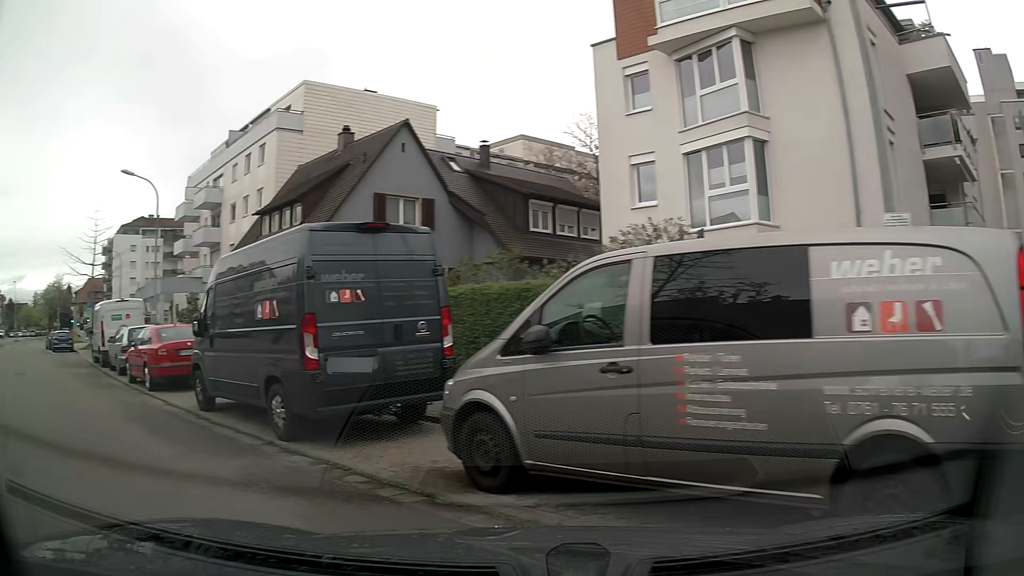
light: Day
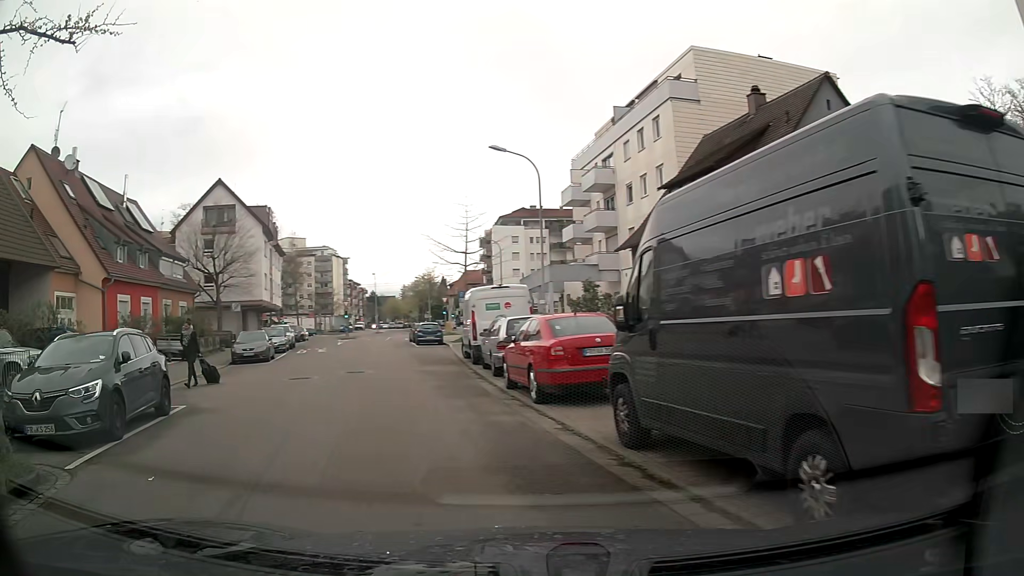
(-1.5, +4.2) m; -35°
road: residential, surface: asphalt
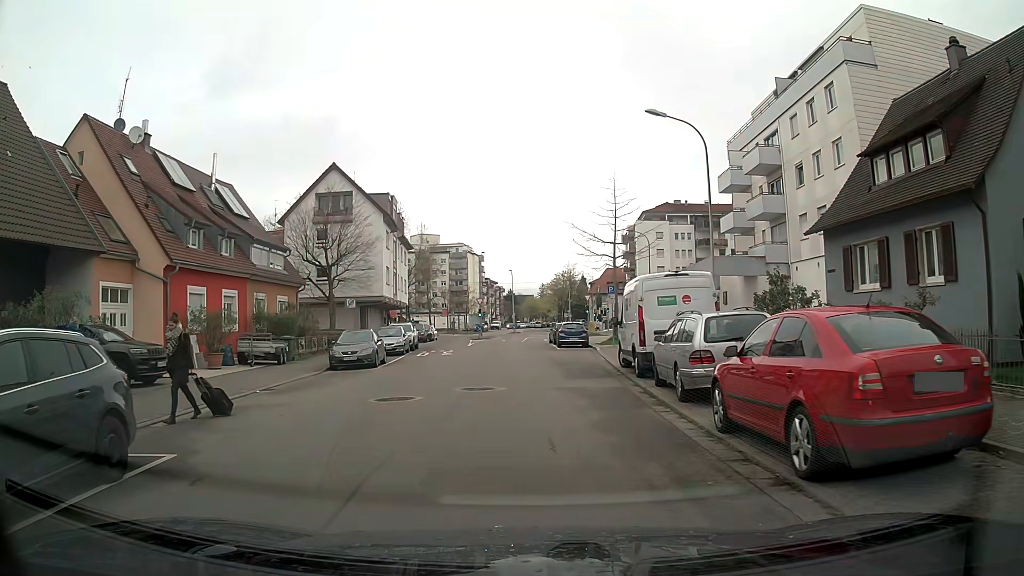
(-0.6, +5.6) m; -10°
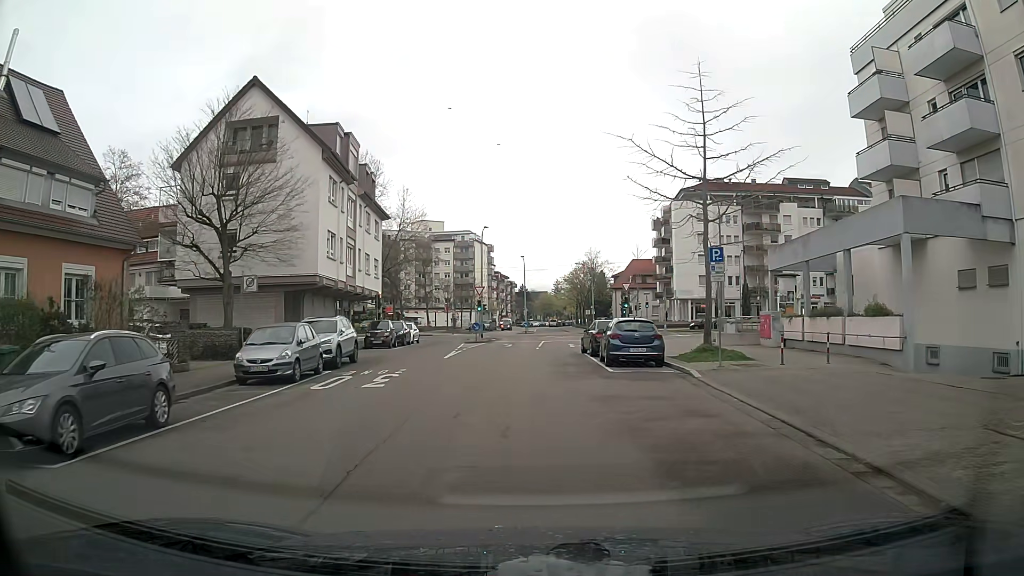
(-0.1, +18.6) m; -1°
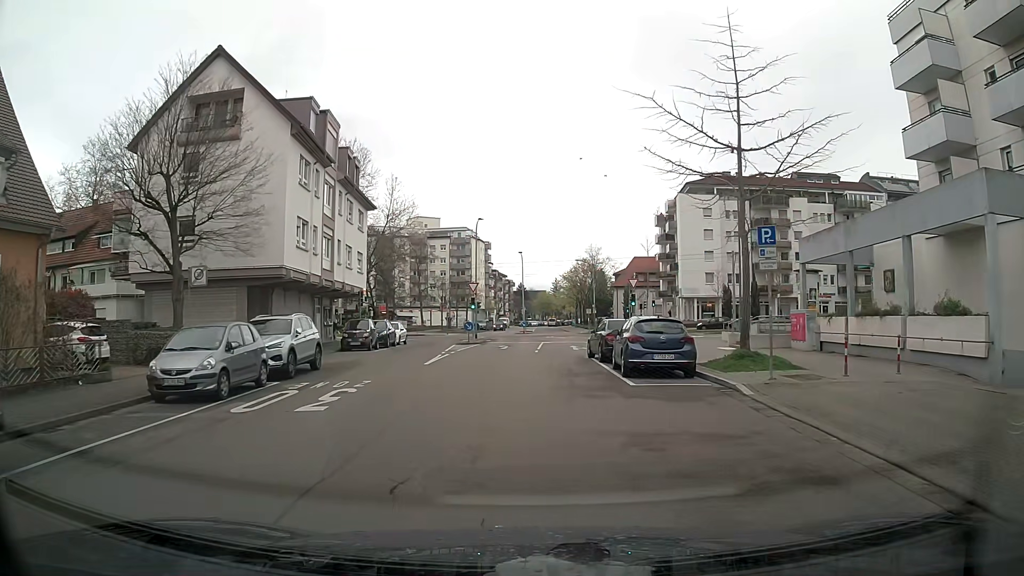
(+0.1, +4.3) m; 0°
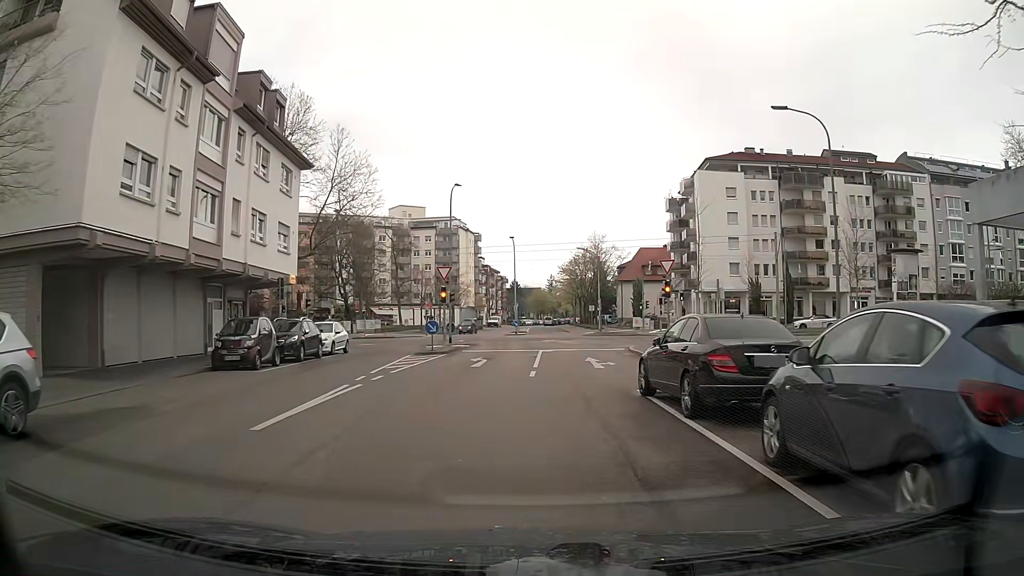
(+0.2, +13.1) m; +2°
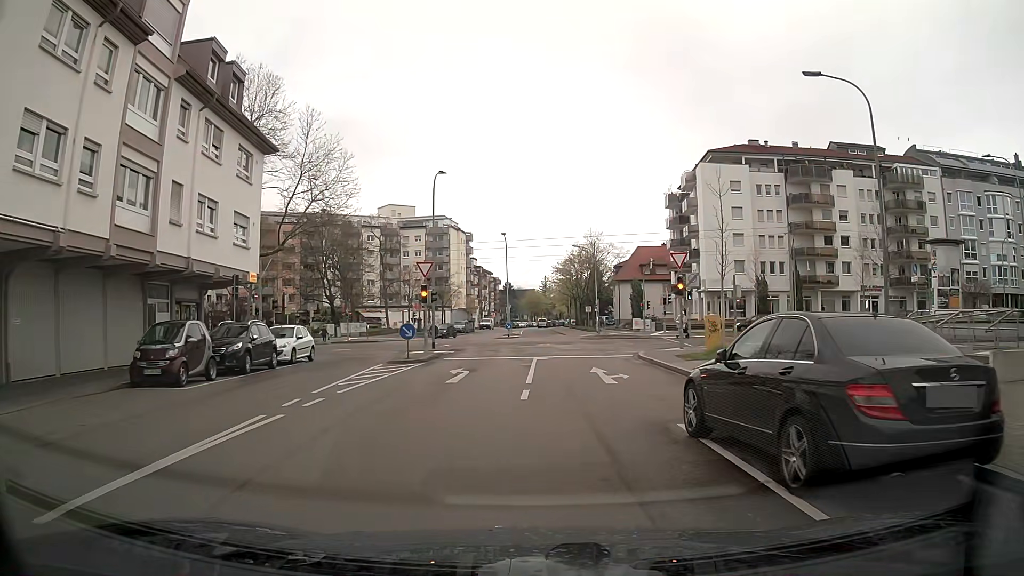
(0.0, +4.1) m; -1°
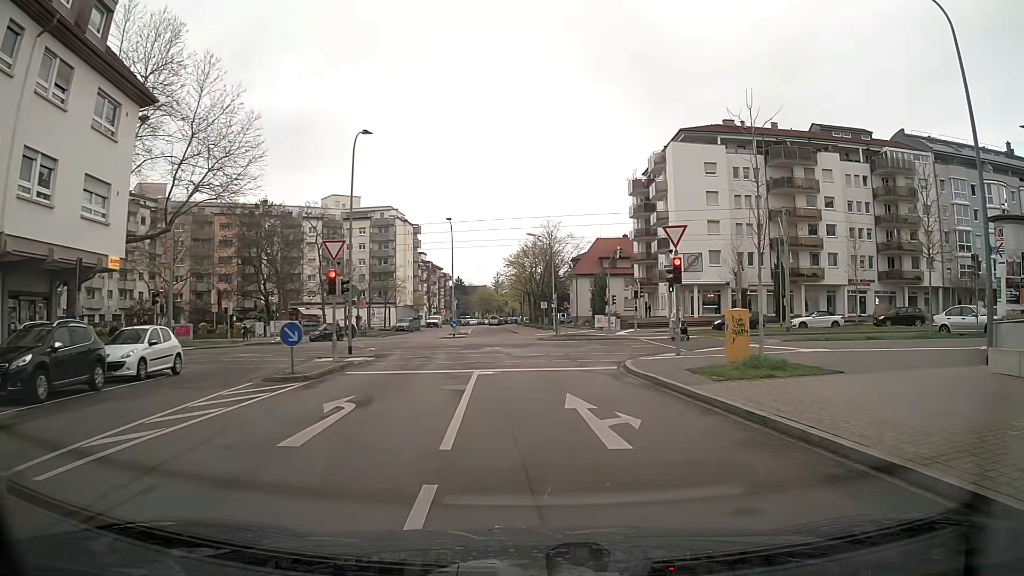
(+0.3, +7.5) m; +4°
